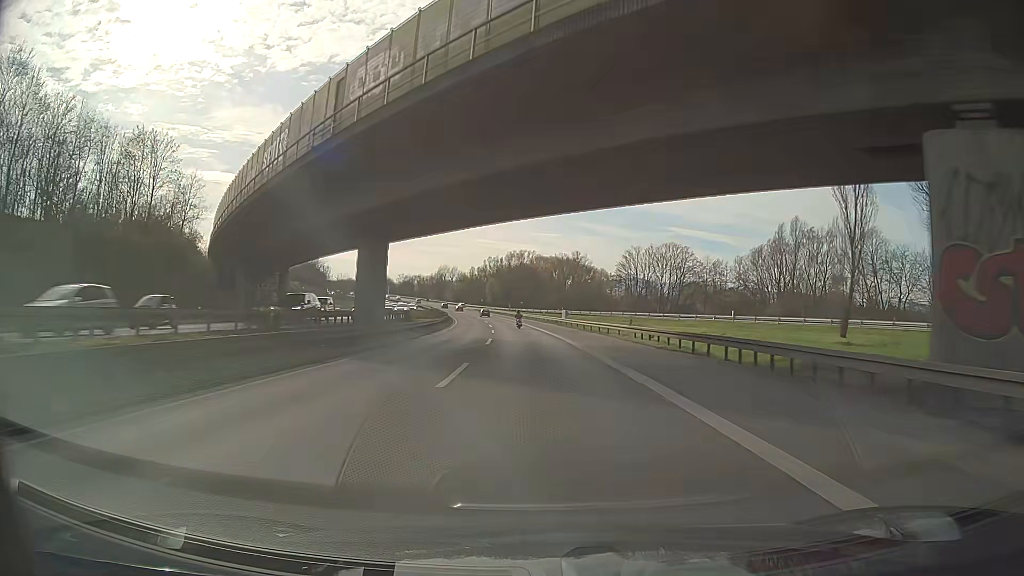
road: motorway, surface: asphalt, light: Day
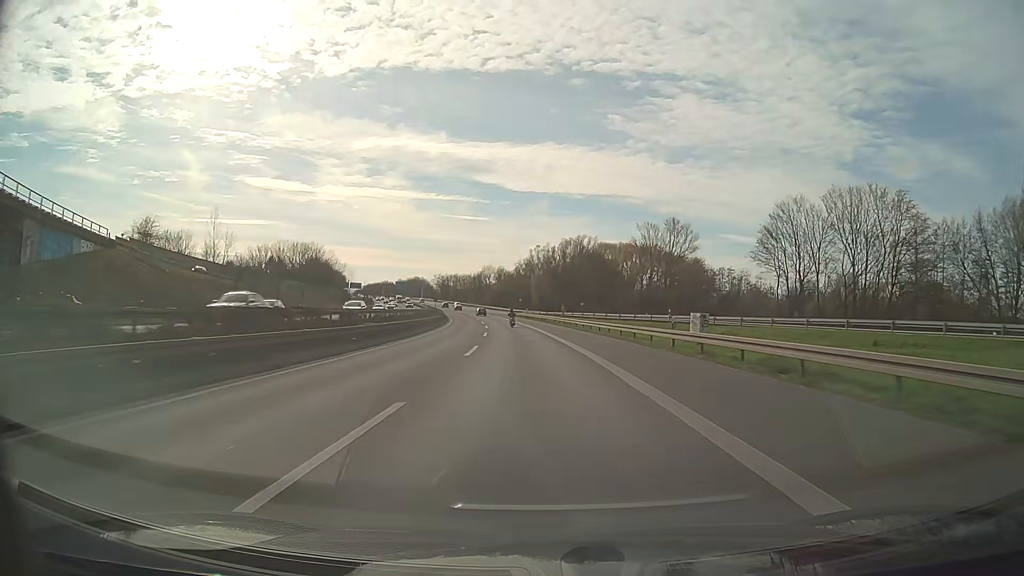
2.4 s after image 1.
(-2.6, +62.8) m; -5°
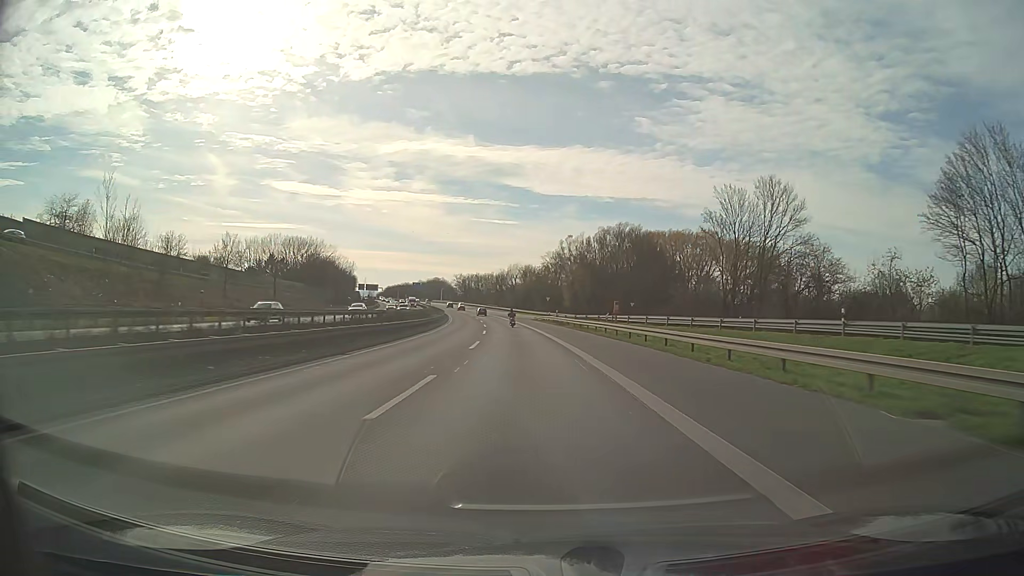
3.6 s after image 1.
(-0.7, +31.3) m; -3°
(0, +10) (0, +20) (-1, +30) (-1, +40) (-2, +50) (-3, +60) (-4, +70) (-5, +80) (-6, +90) (-7, +100) m
